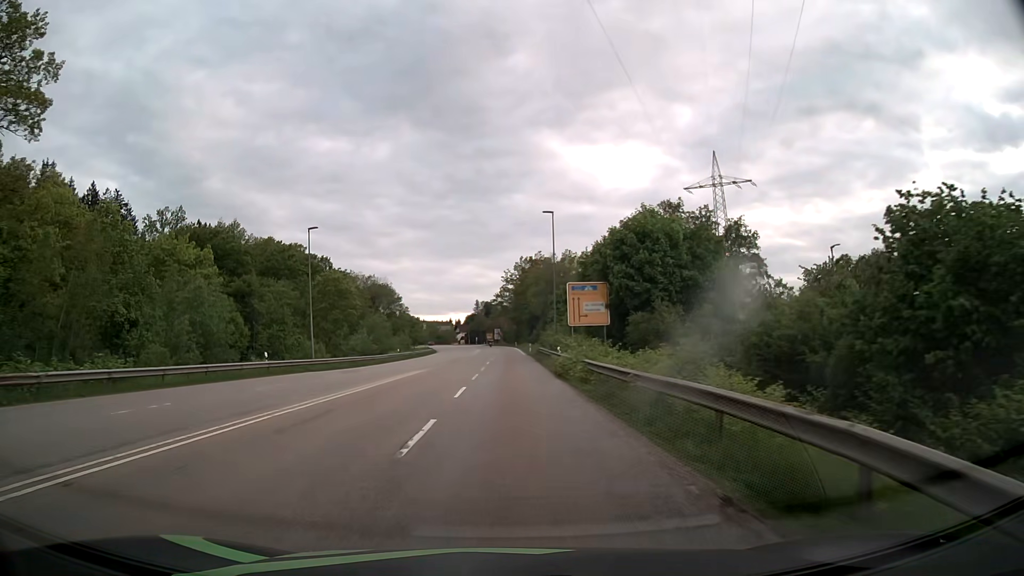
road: secondary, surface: asphalt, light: Day
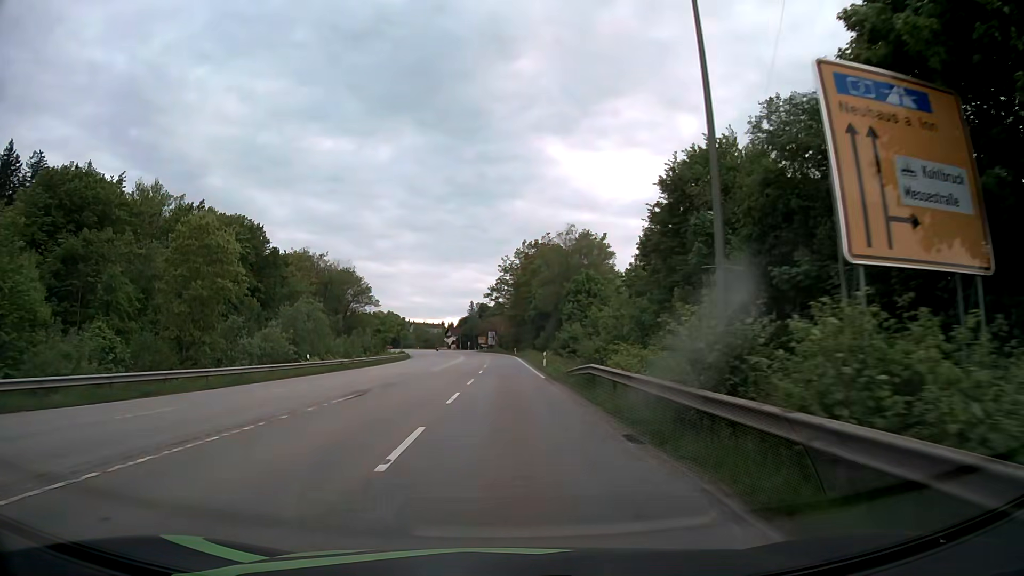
(0.0, +36.0) m; 0°
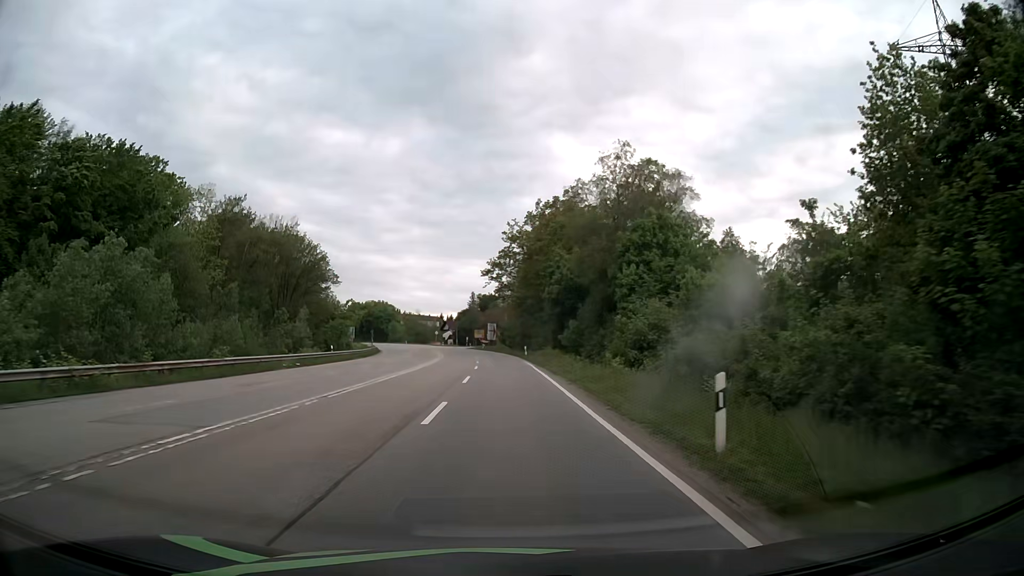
(-0.1, +36.3) m; 0°
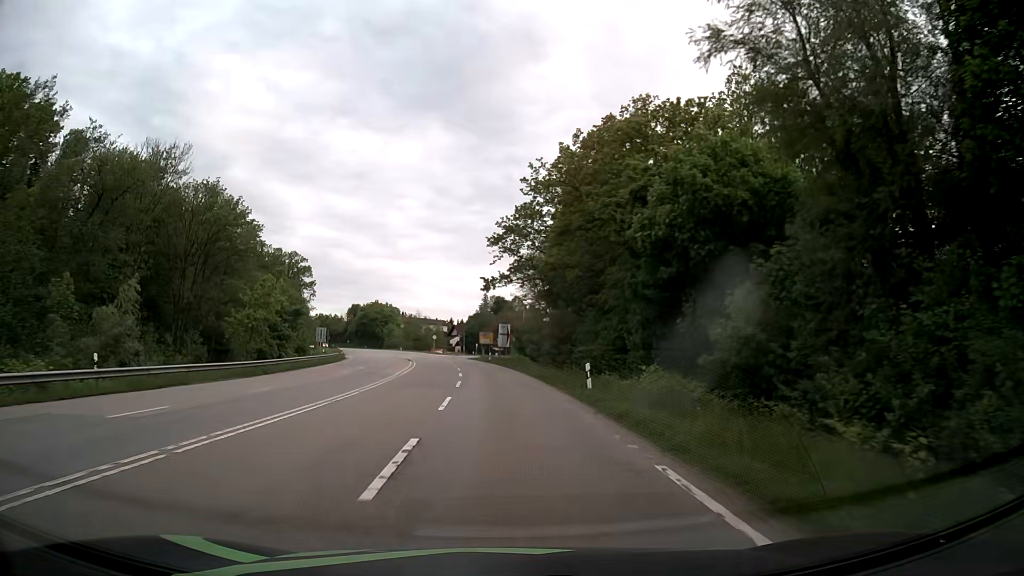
(-0.6, +36.4) m; -2°
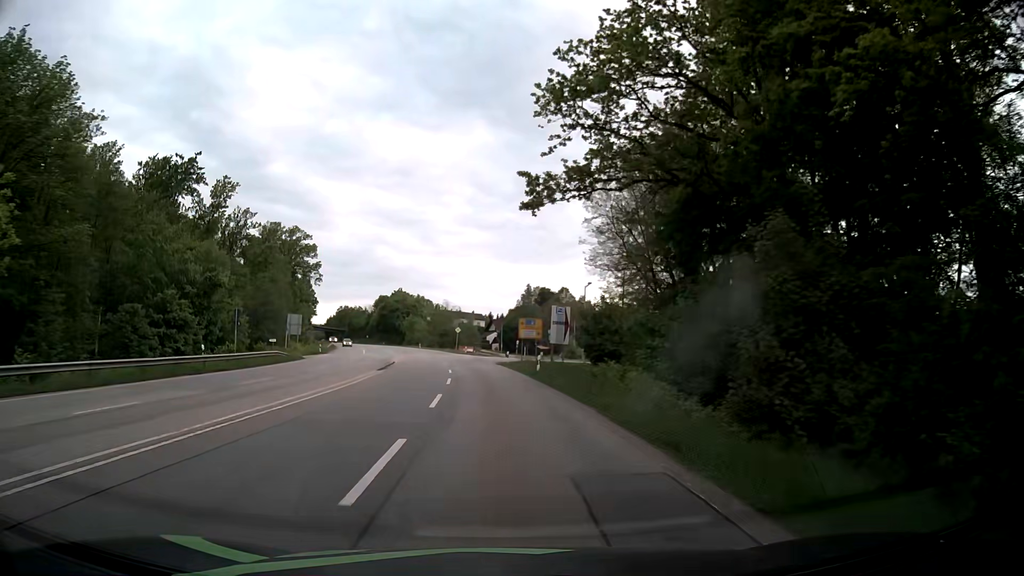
(-0.8, +36.5) m; -3°
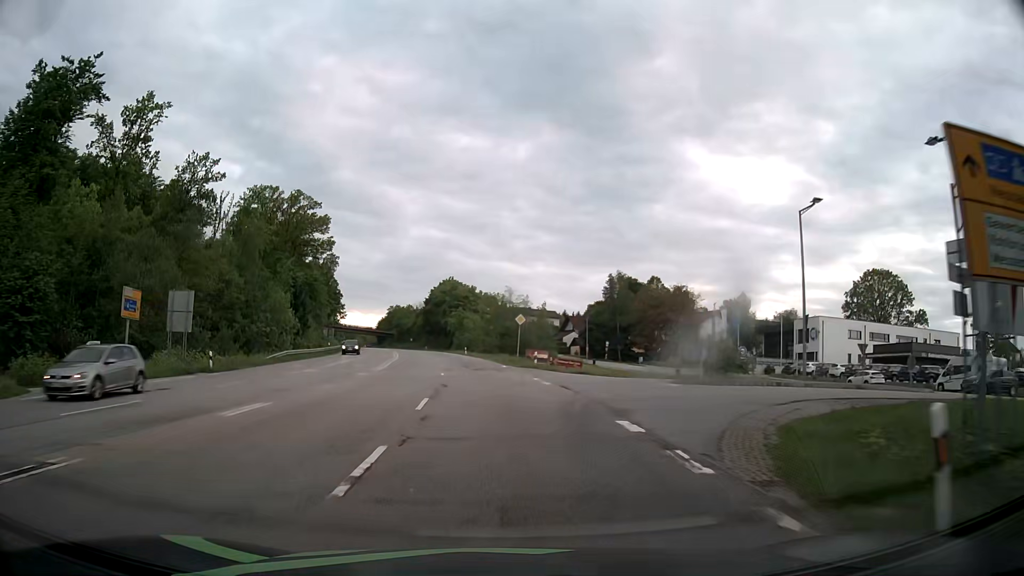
(-2.4, +45.7) m; -6°
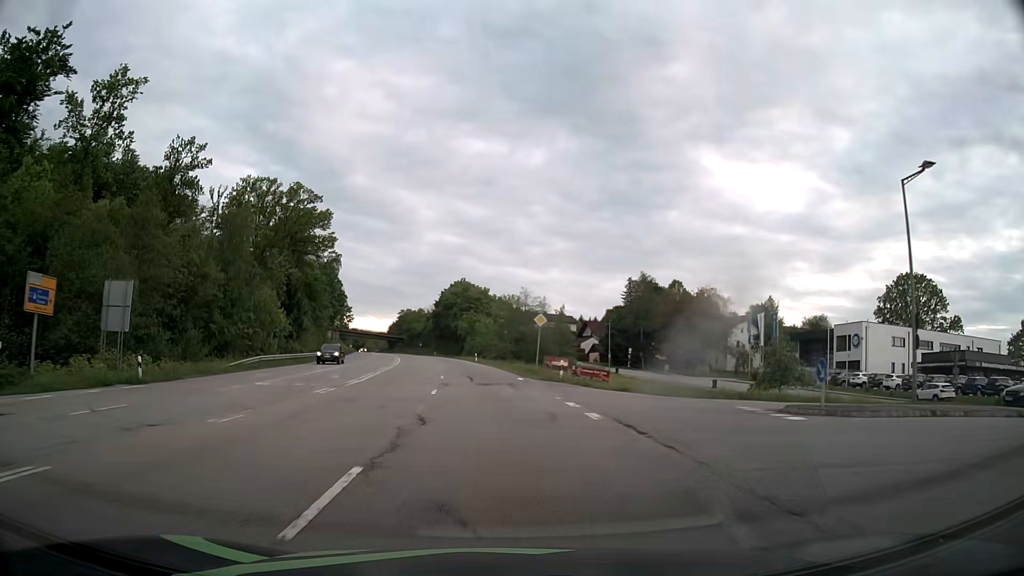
(-0.1, +9.2) m; -1°
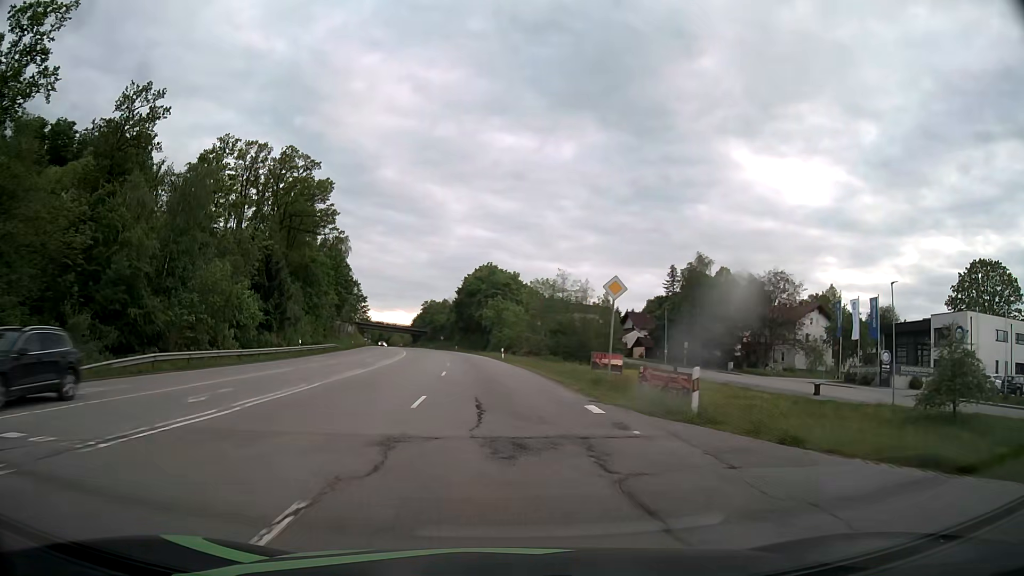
(-0.4, +18.3) m; -2°
(0, +10) (0, +20) (-1, +30) (-2, +40) (-3, +50) (-4, +60) (-5, +70) (-6, +80) (-8, +90) (-10, +99) m
